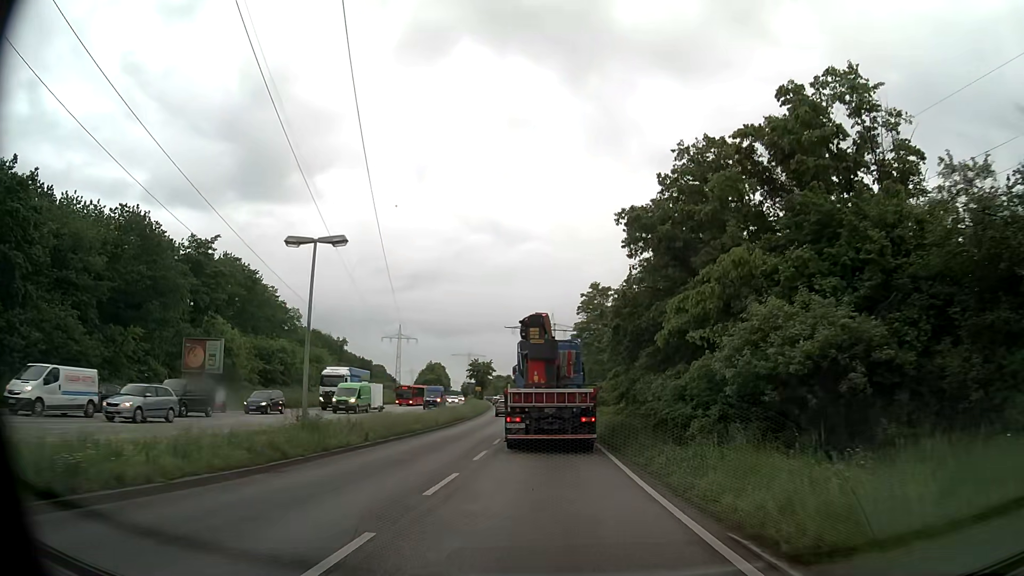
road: primary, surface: asphalt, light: Day
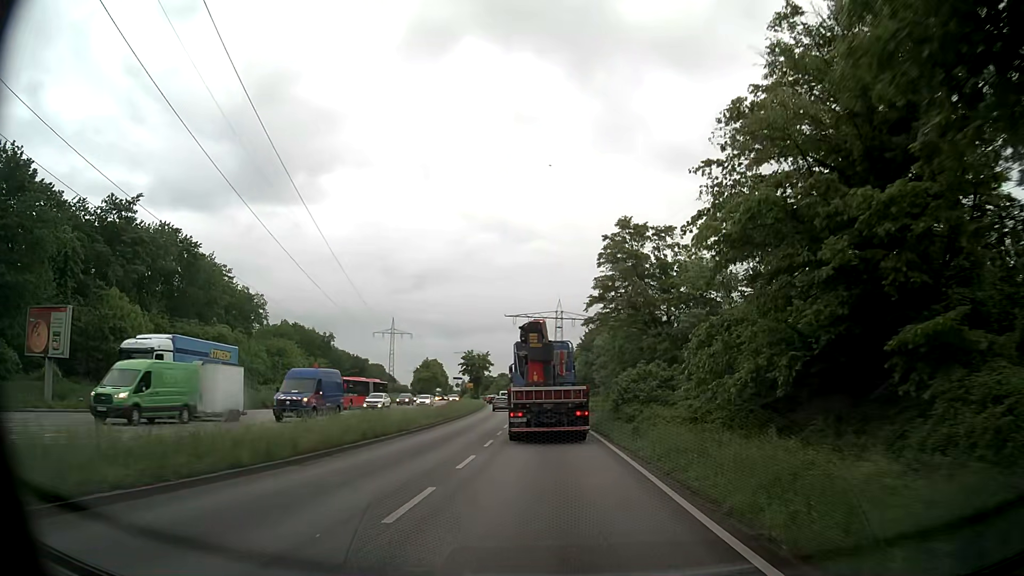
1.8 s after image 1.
(0.0, +20.7) m; 0°
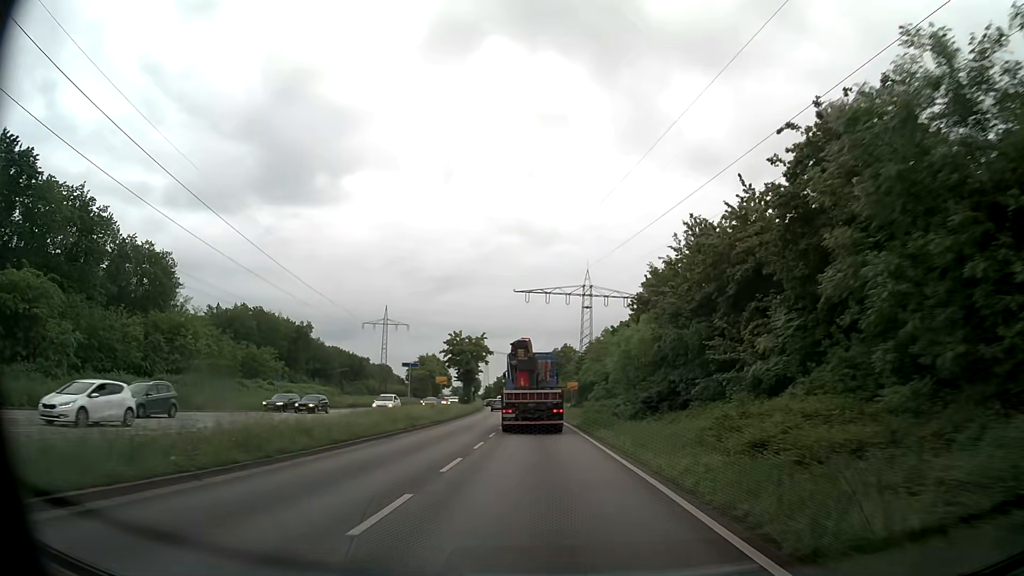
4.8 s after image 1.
(-0.4, +37.6) m; -1°
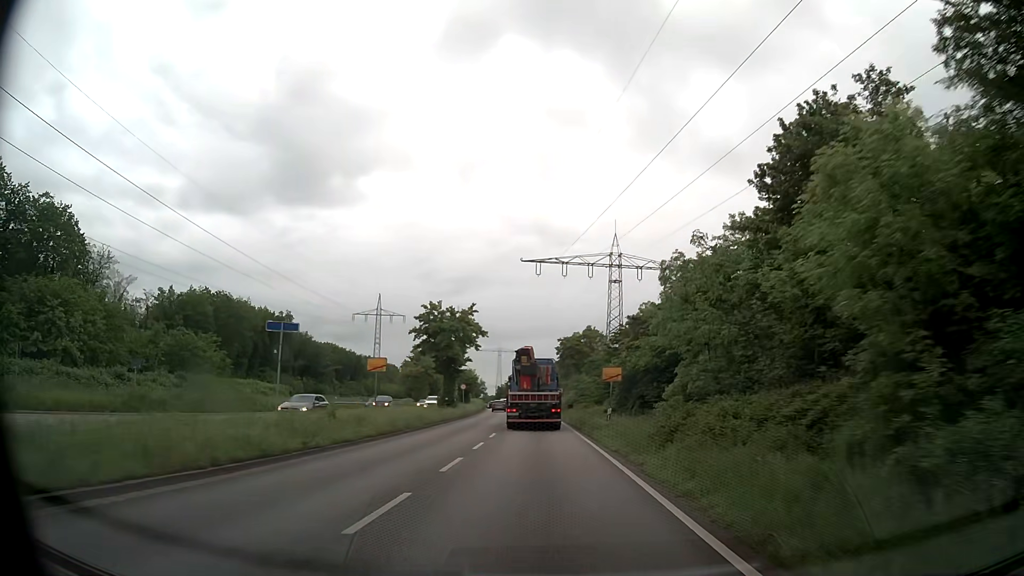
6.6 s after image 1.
(-0.3, +24.4) m; -1°
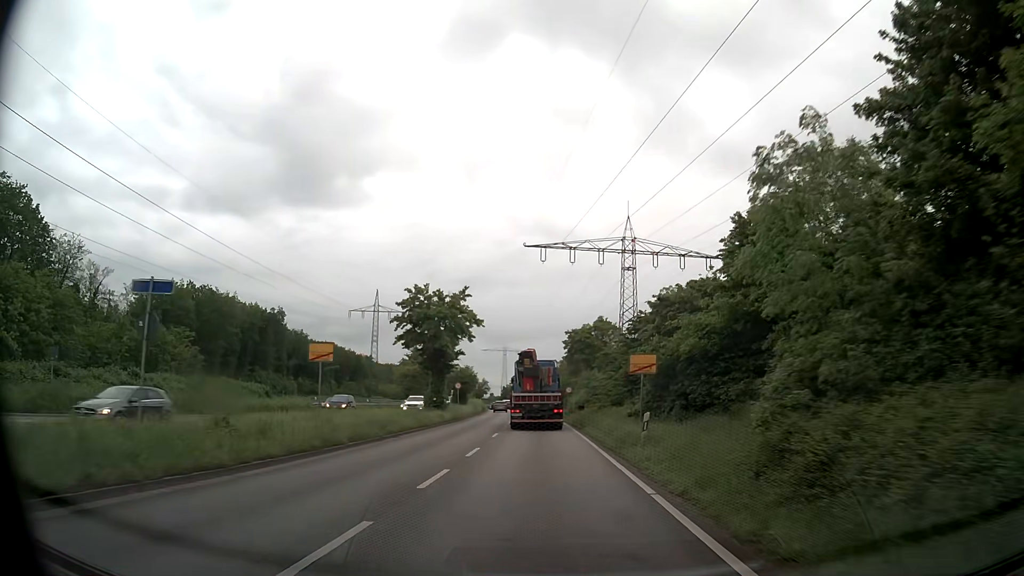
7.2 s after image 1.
(0.0, +8.3) m; 0°
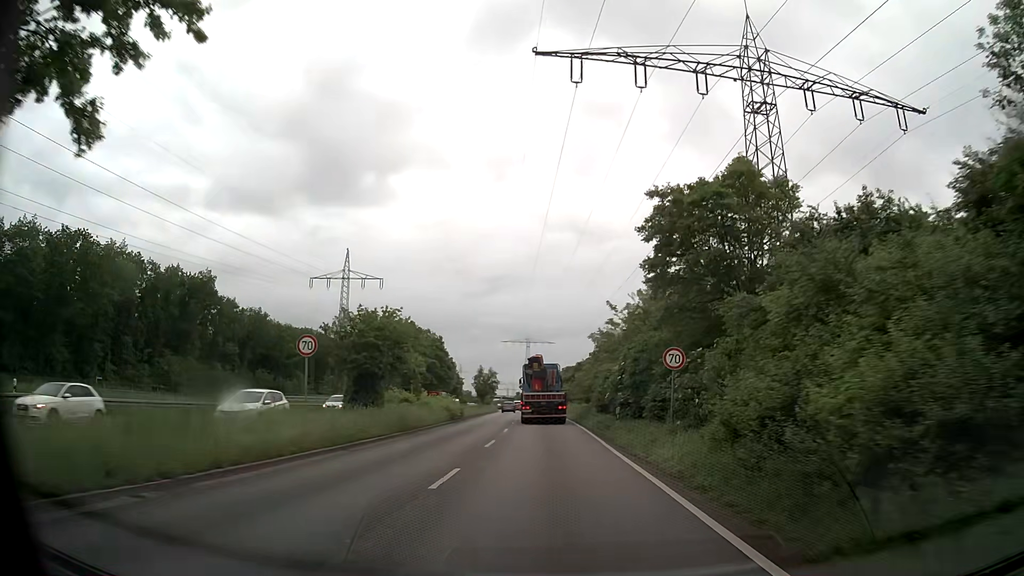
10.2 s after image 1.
(-1.4, +42.7) m; -3°
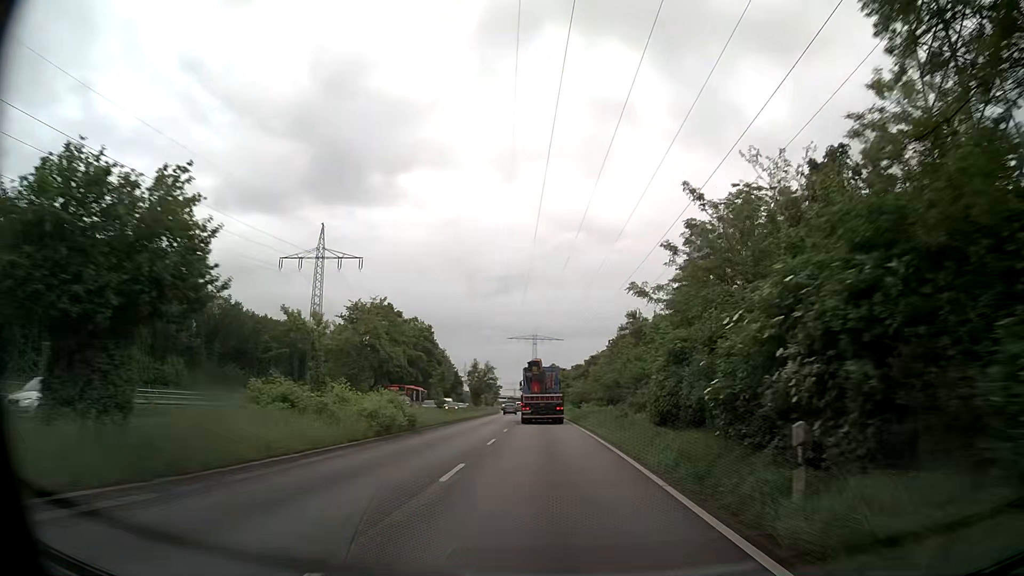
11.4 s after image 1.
(-0.1, +17.4) m; -1°
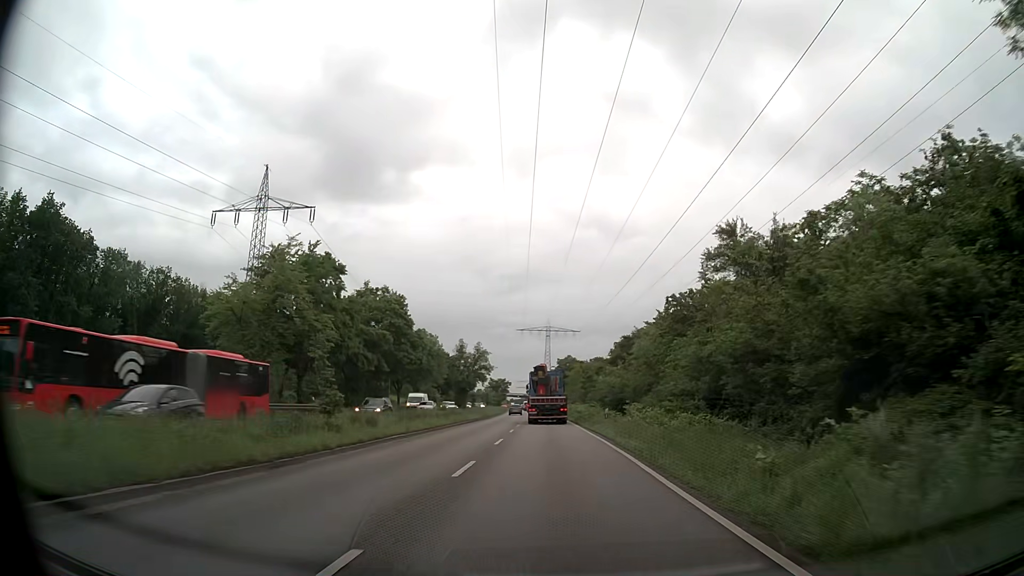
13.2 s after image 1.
(-0.3, +26.3) m; -1°
(0, +10) (0, +20) (0, +30) (-1, +40) (-1, +50) (-1, +60) (-1, +70) (-2, +80) (-2, +90) (-3, +100) m
